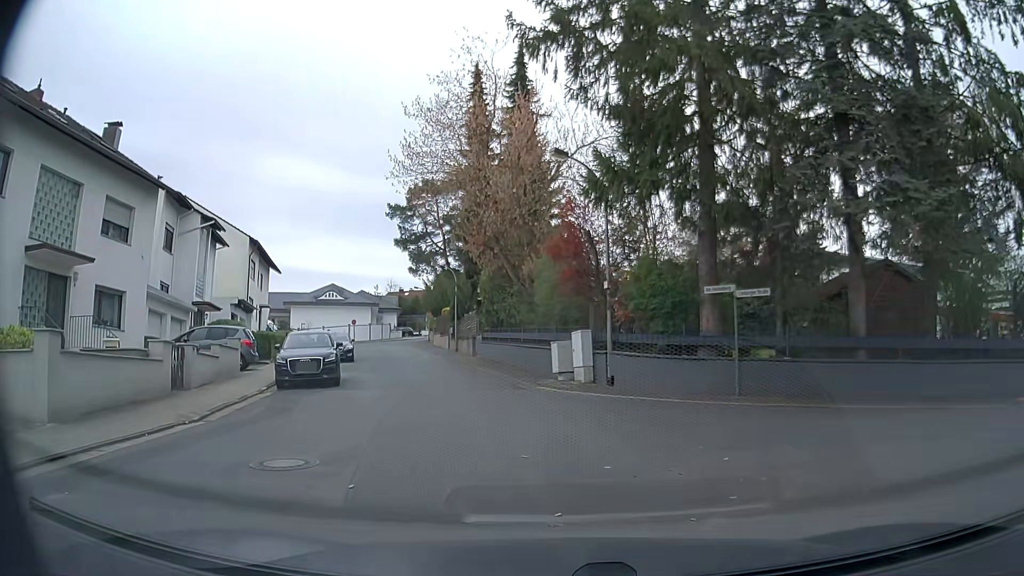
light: Day
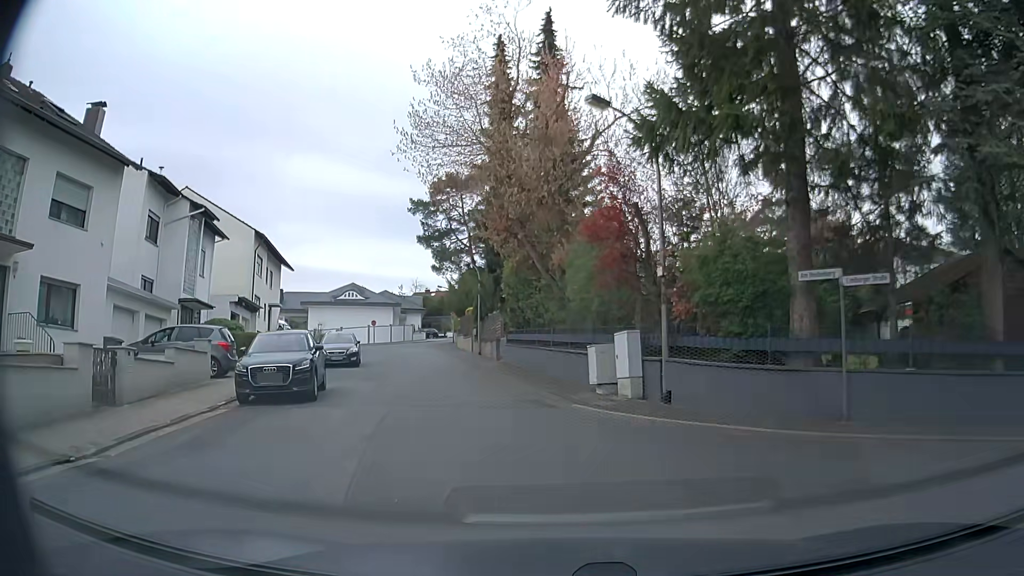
(-0.1, +4.3) m; -2°
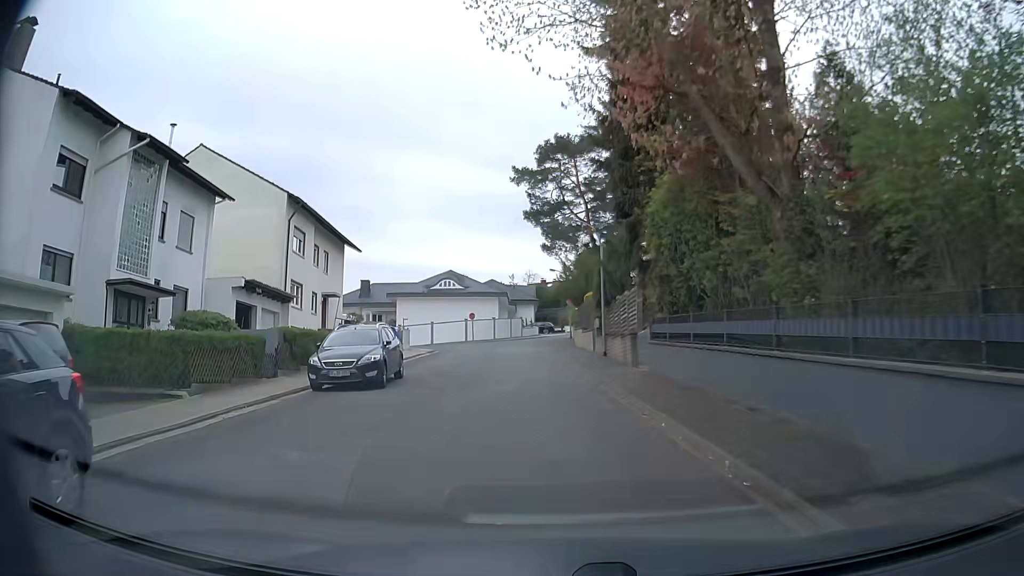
(-1.3, +13.4) m; -11°
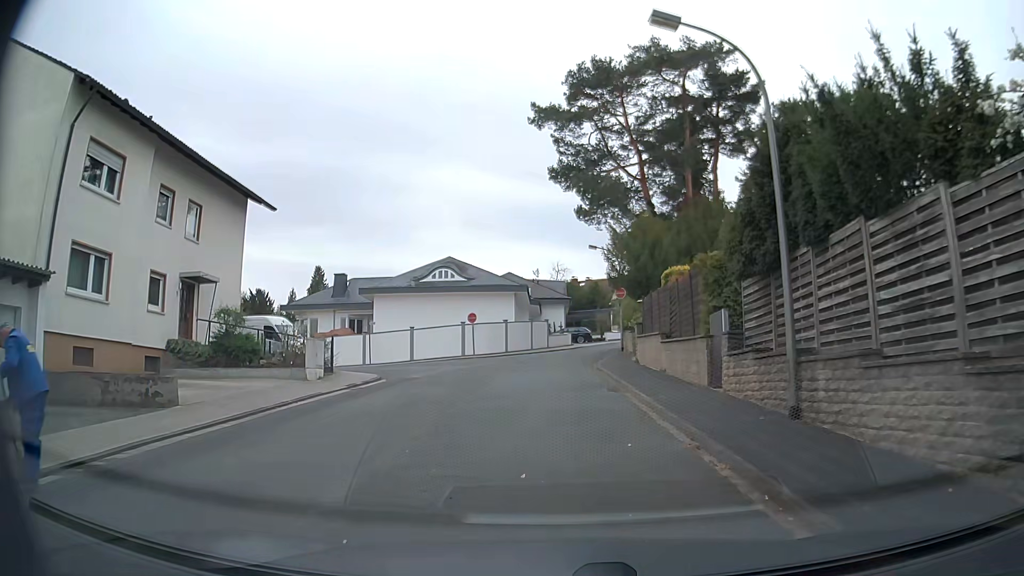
(-0.8, +20.0) m; -2°
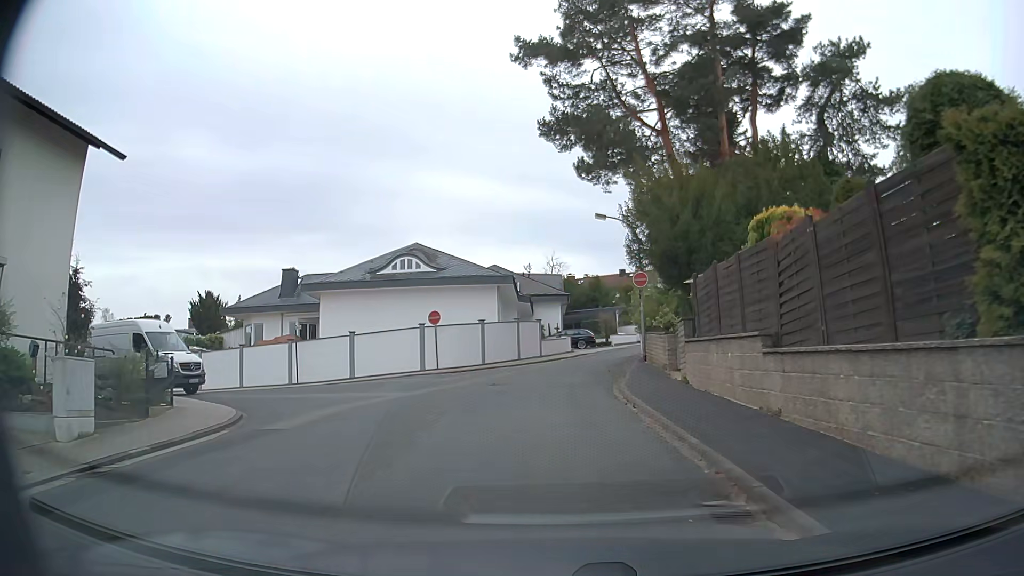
(0.0, +11.0) m; +1°
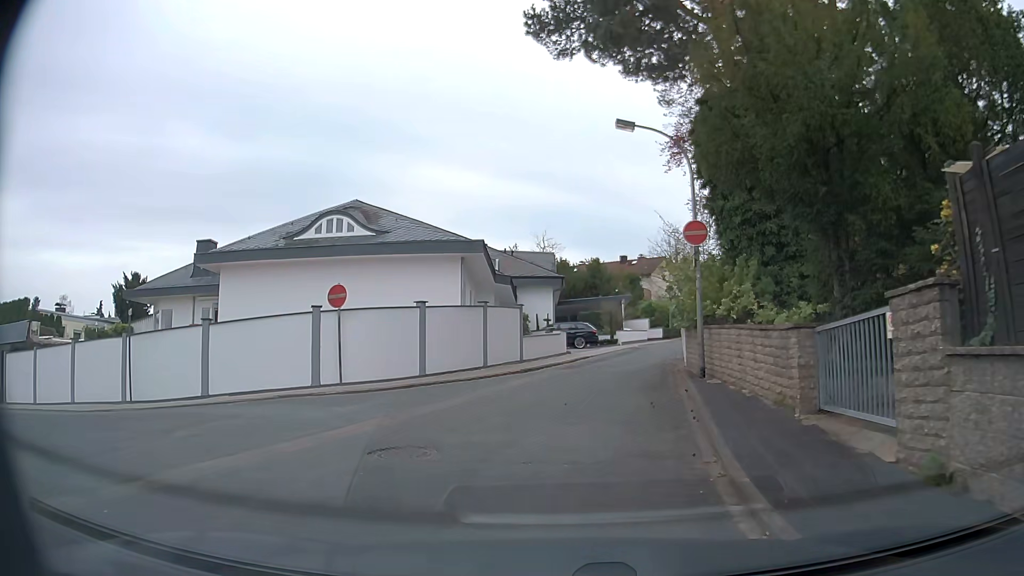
(0.0, +11.9) m; +1°
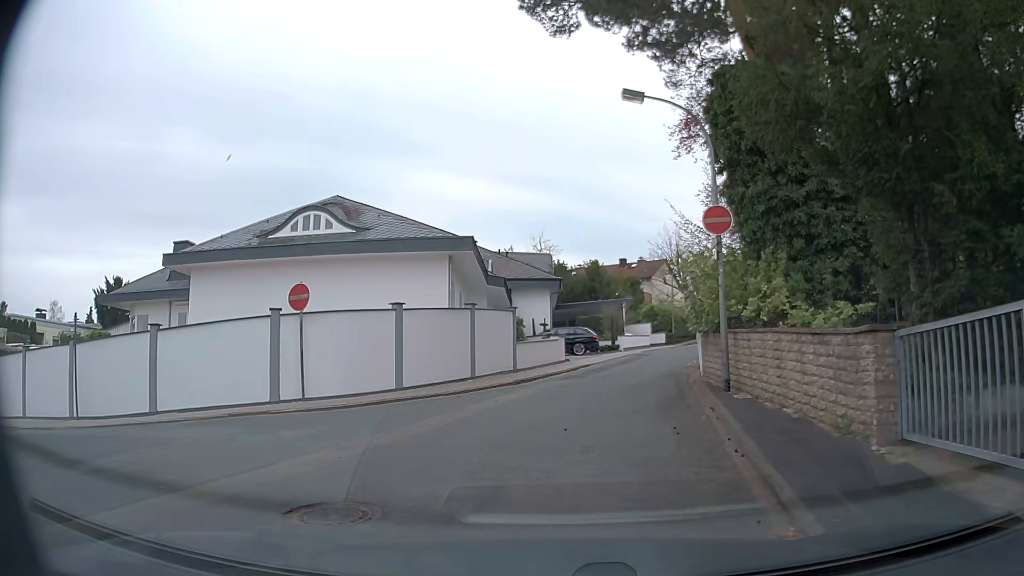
(0.0, +2.4) m; +1°
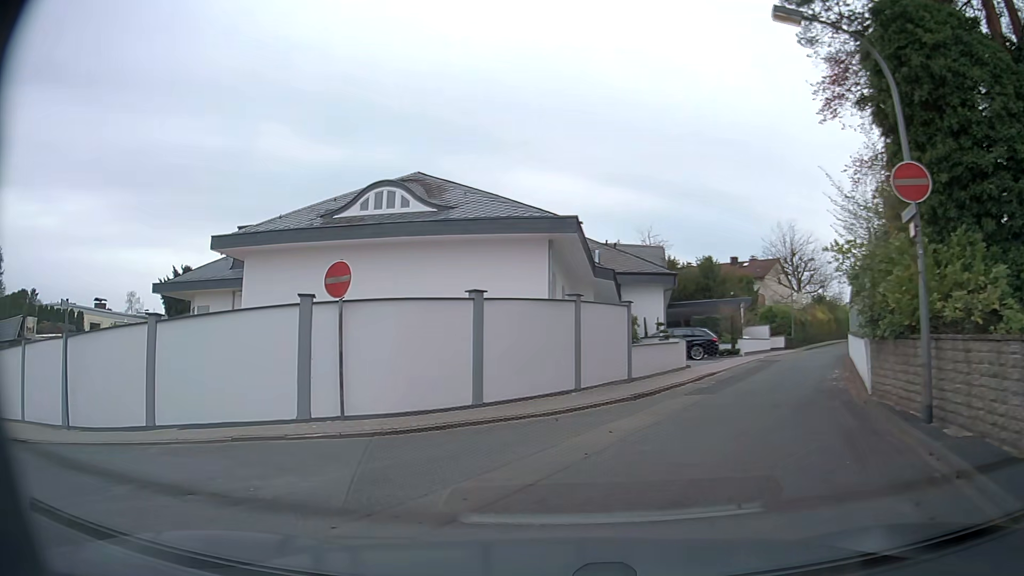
(-0.3, +3.9) m; -10°
